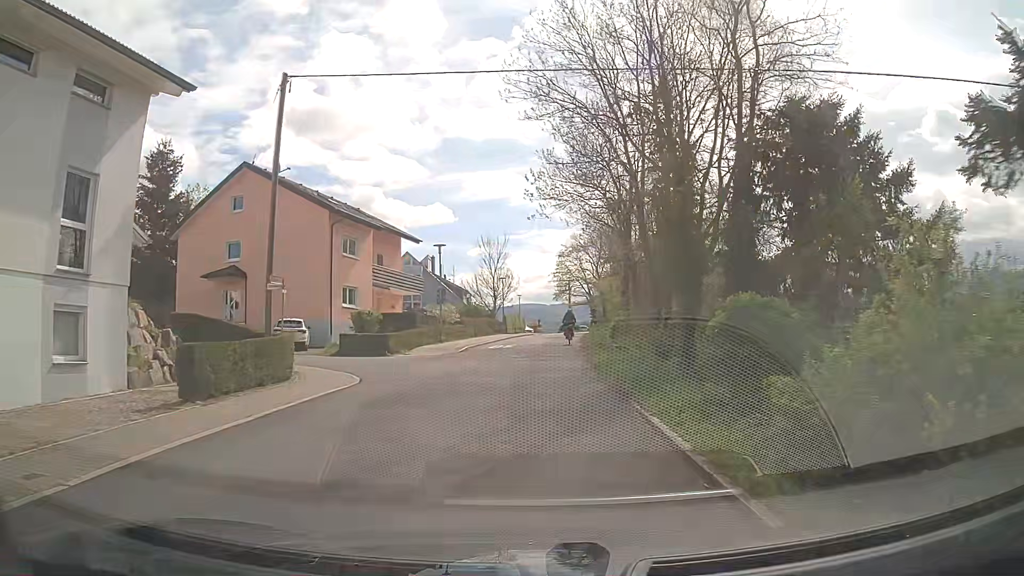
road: tertiary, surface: asphalt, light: Day
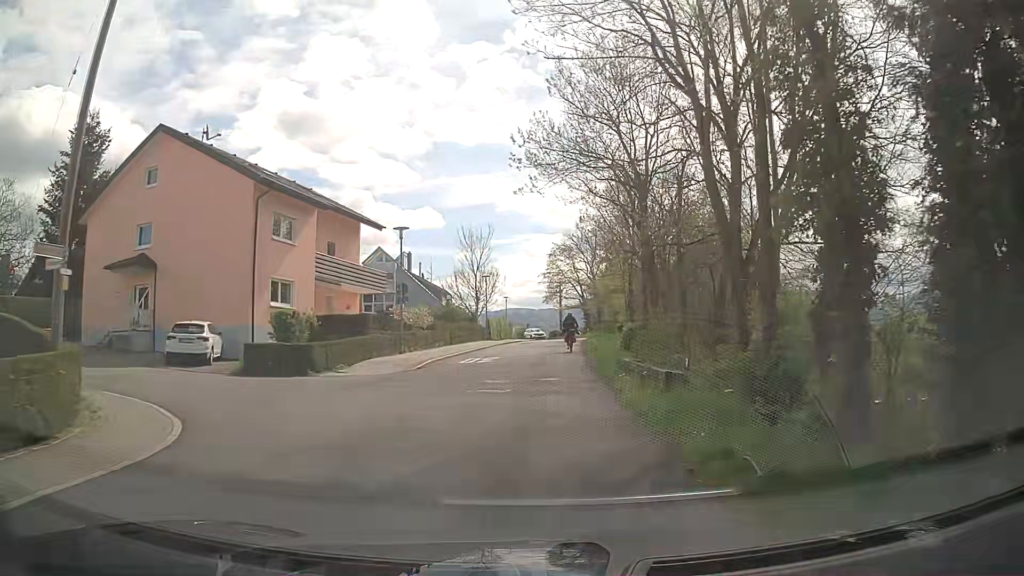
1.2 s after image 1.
(+0.3, +8.9) m; +2°
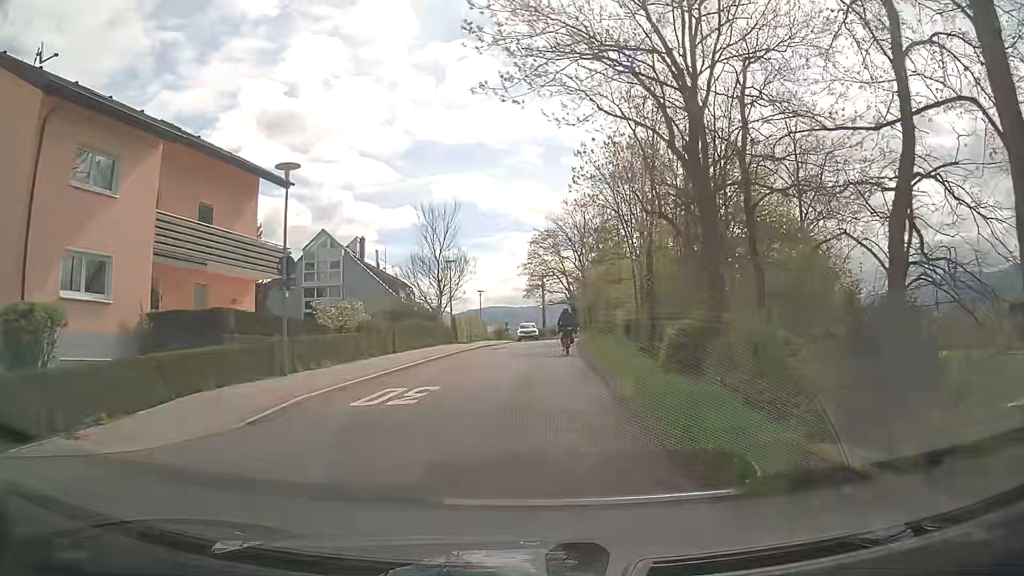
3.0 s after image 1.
(+0.3, +12.9) m; +2°
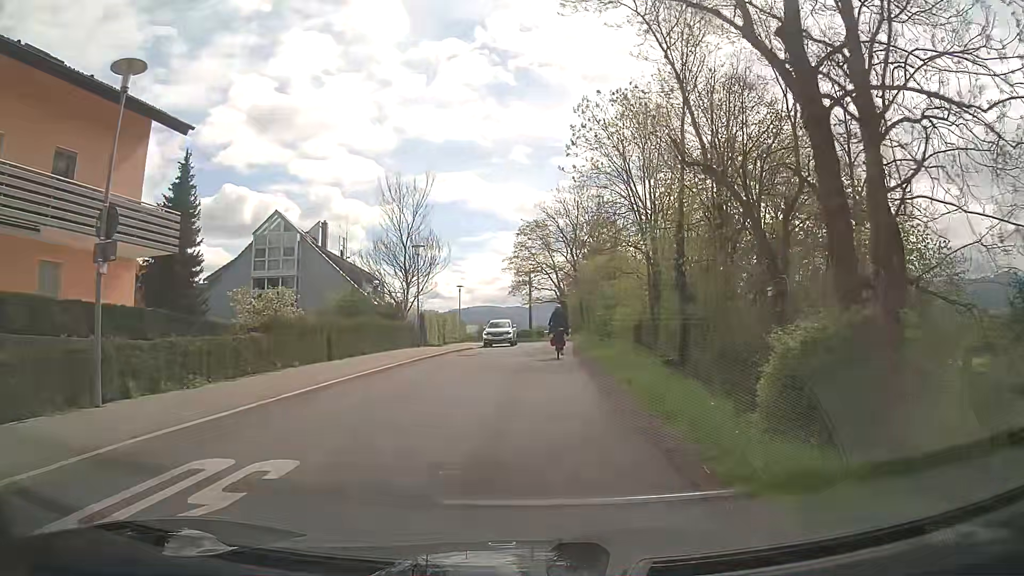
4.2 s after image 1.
(+0.1, +8.1) m; +1°
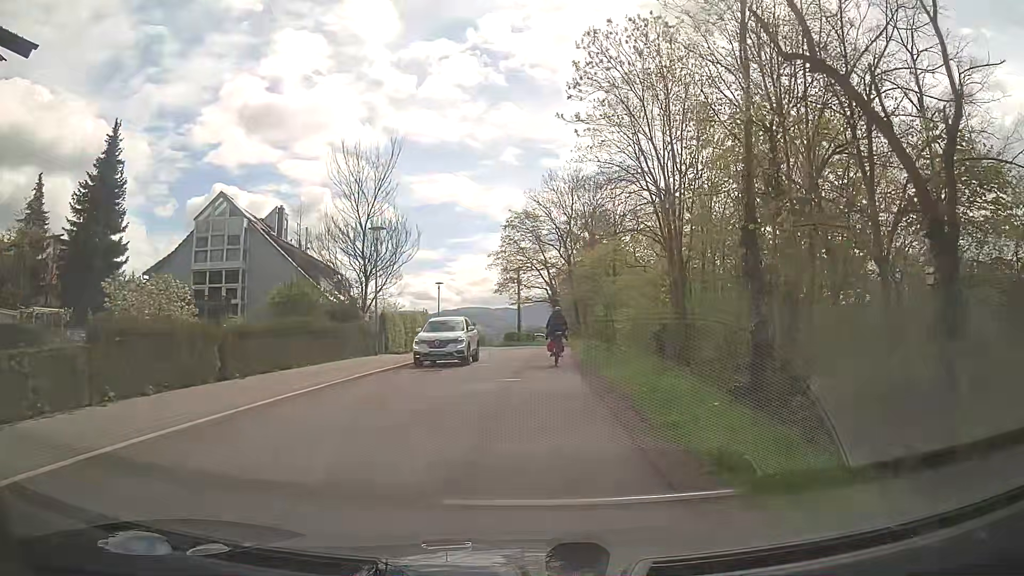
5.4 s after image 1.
(+0.1, +7.6) m; +1°
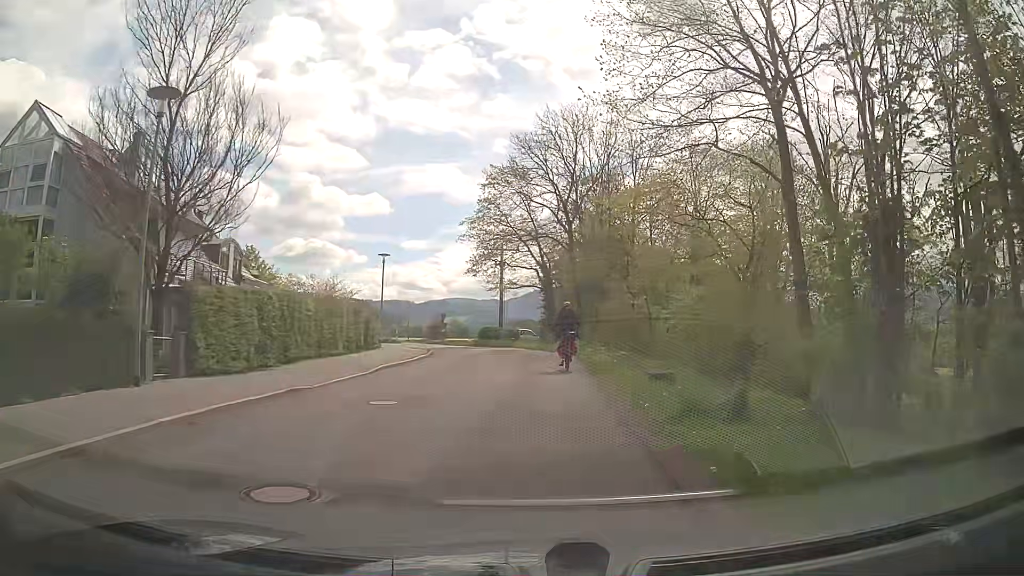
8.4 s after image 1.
(+0.4, +17.7) m; +3°
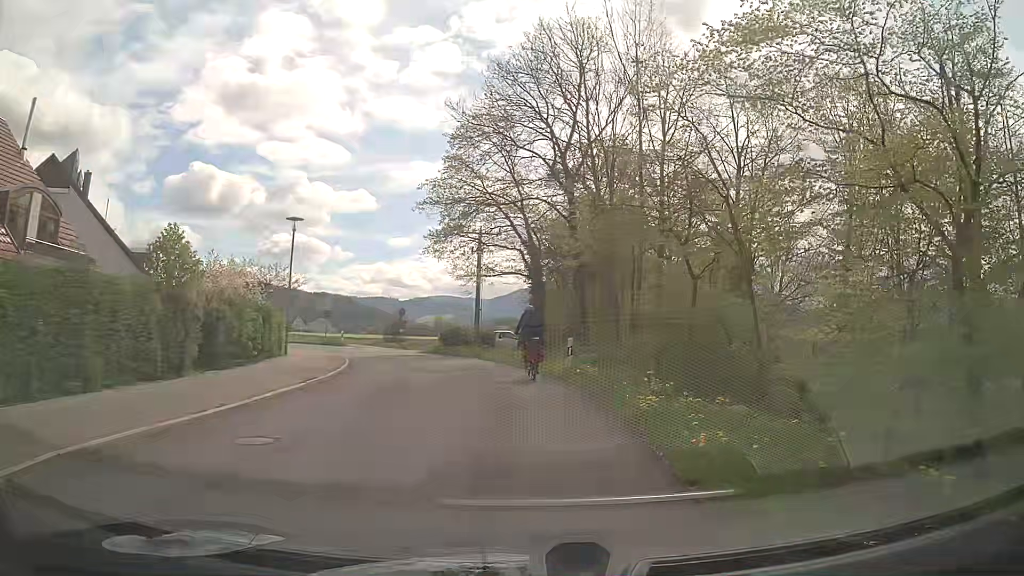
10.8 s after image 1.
(0.0, +13.8) m; -2°
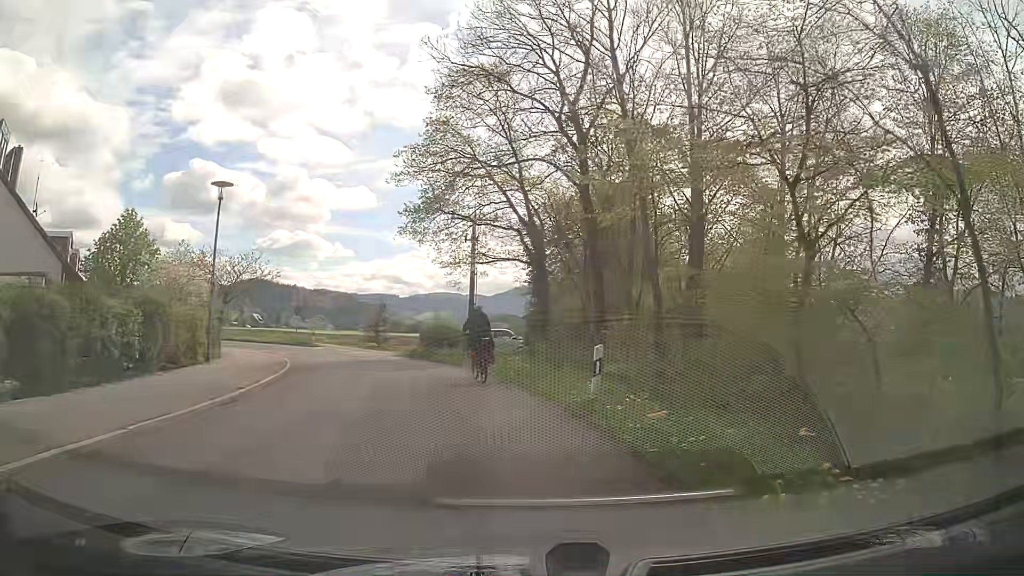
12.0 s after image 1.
(+0.3, +7.0) m; +3°
(0, +10) (-2, +20) (-6, +29) (-12, +37) (-19, +45) (-27, +50) (-36, +54) (-45, +58) (-55, +61) (-65, +63) m
